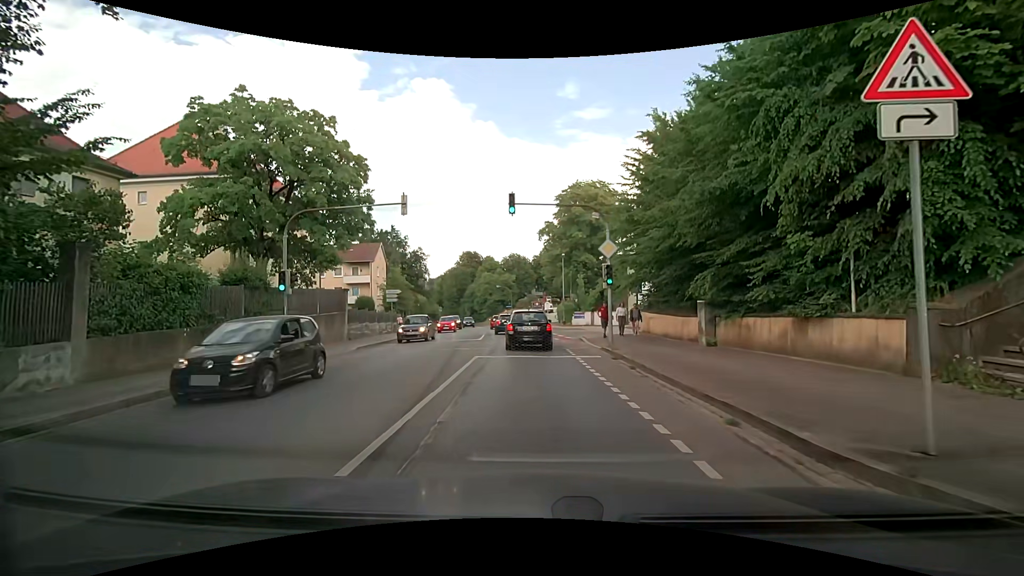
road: secondary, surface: asphalt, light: Day
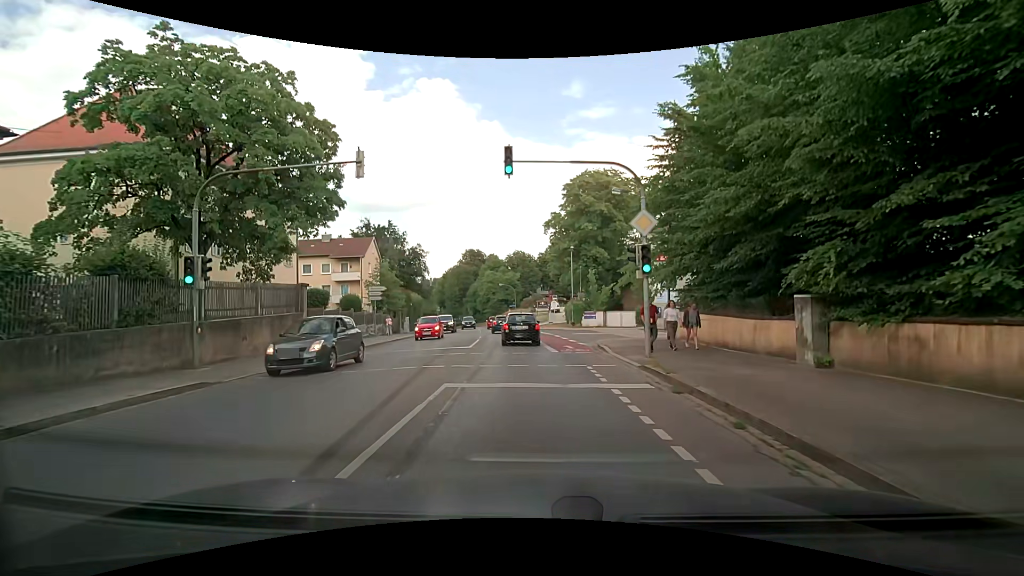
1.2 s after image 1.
(+0.1, +6.1) m; 0°
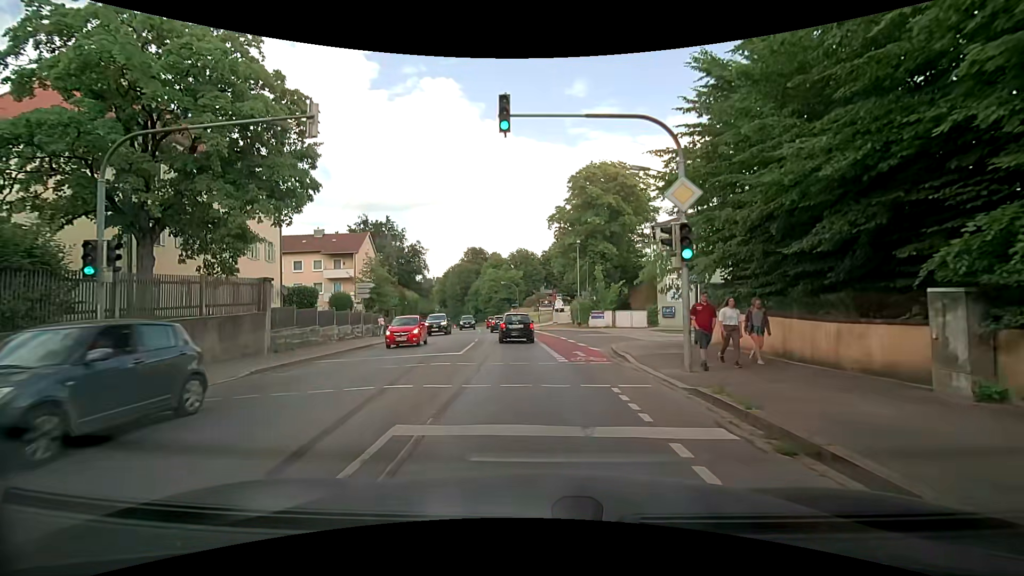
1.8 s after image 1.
(0.0, +3.6) m; -1°
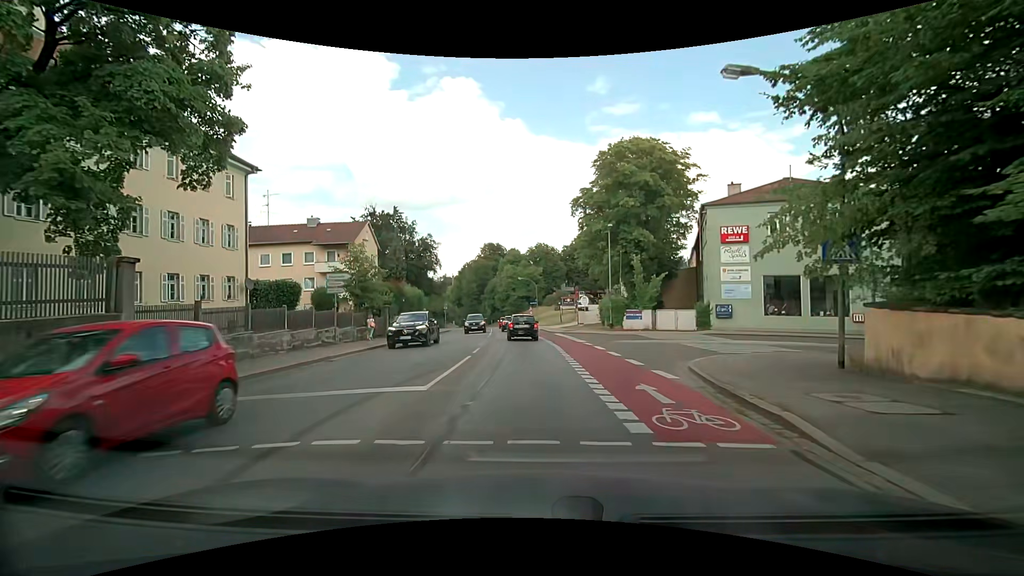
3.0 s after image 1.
(0.0, +8.2) m; -2°
(0, +10) (0, +20) (-1, +30) (-2, +40) (-2, +50) (-3, +60) (-4, +70) (-5, +80) (-6, +90) (-7, +100) m
